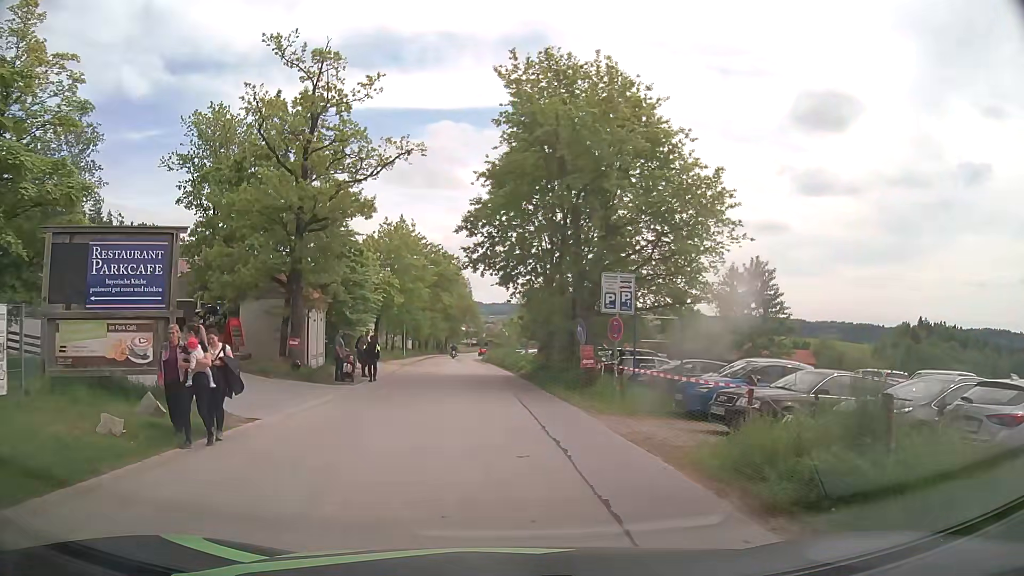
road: unclassified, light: Day
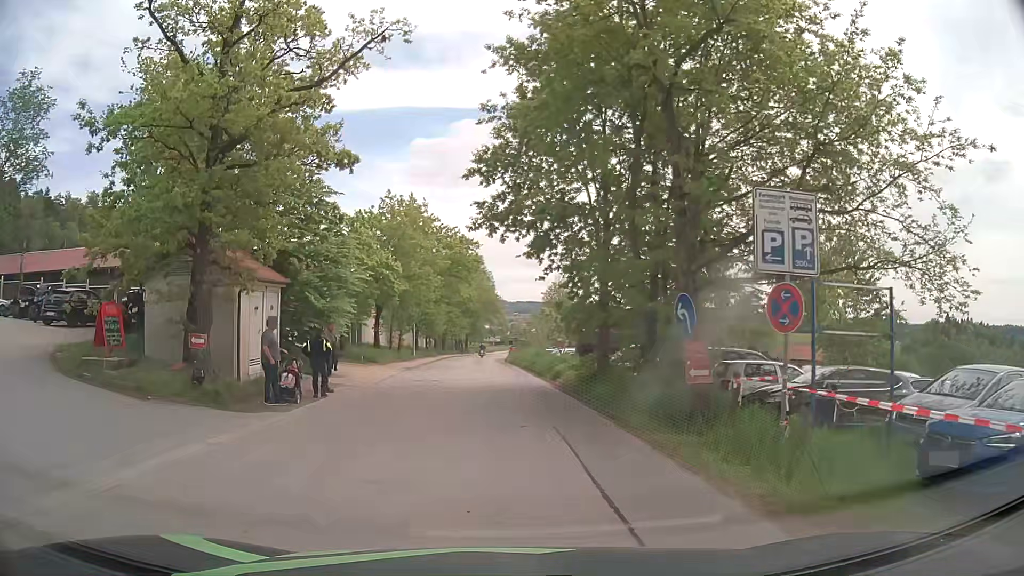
(-0.1, +9.3) m; -2°
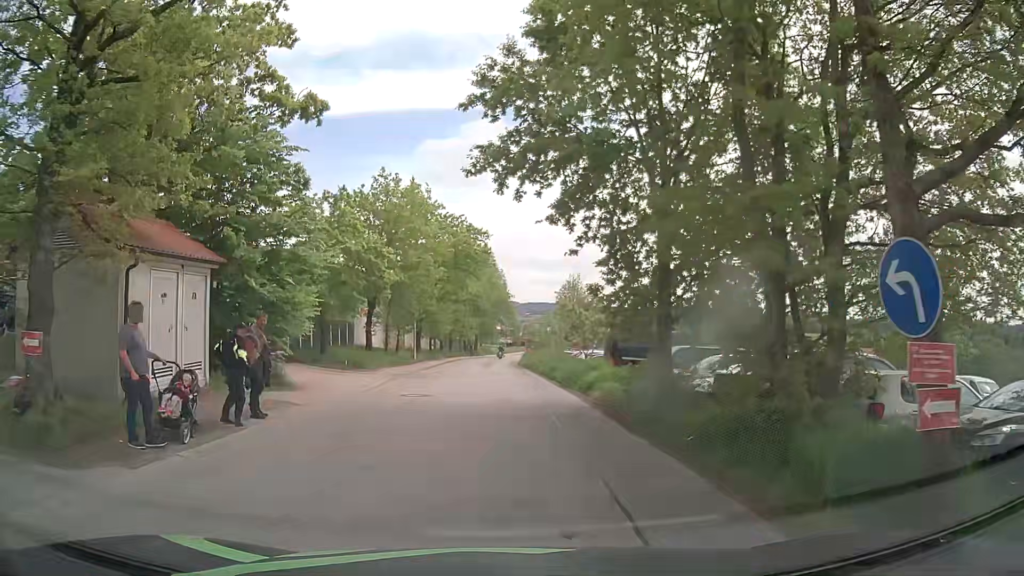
(0.0, +6.1) m; -1°
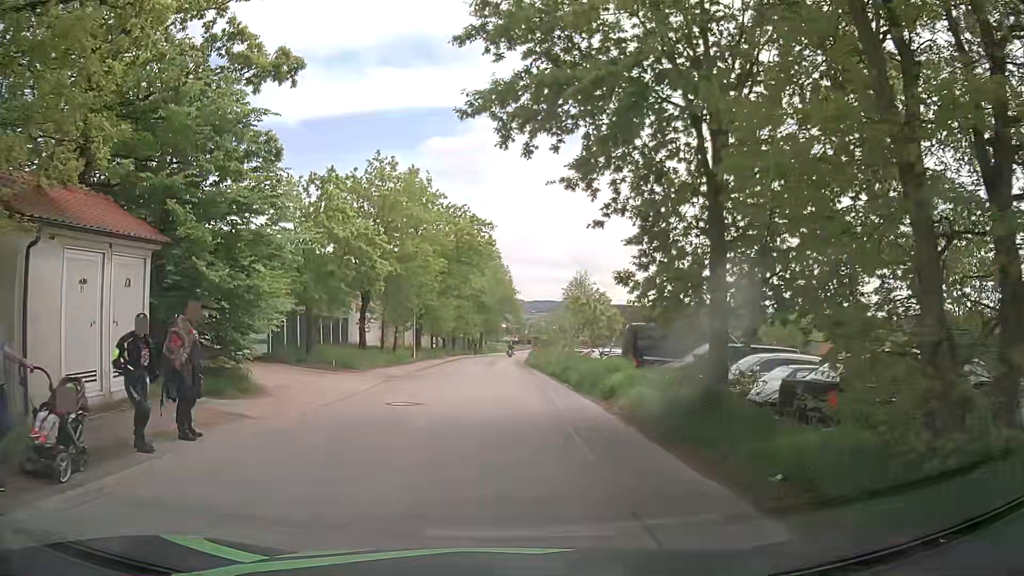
(0.0, +3.1) m; -1°
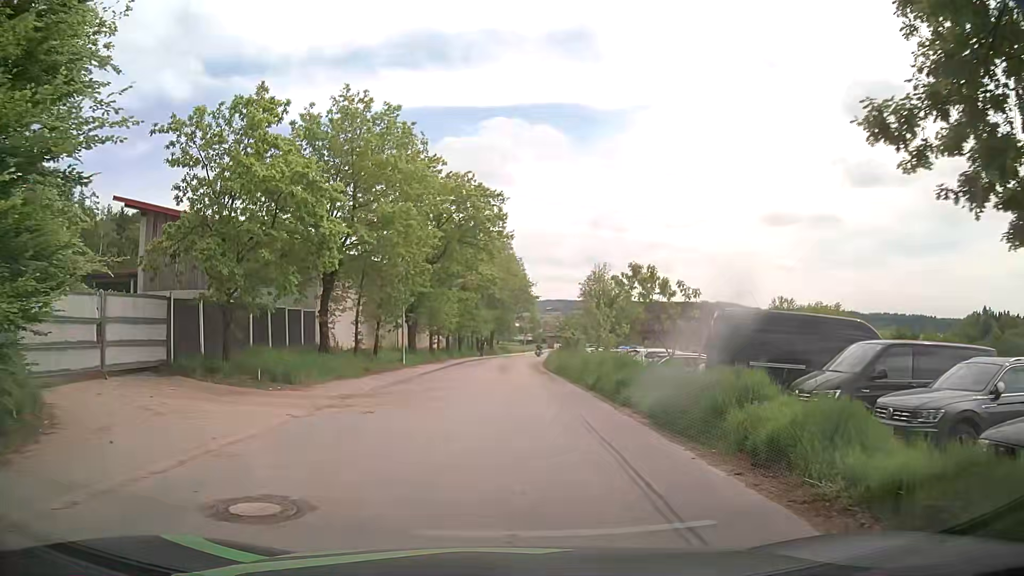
(0.0, +9.5) m; 0°
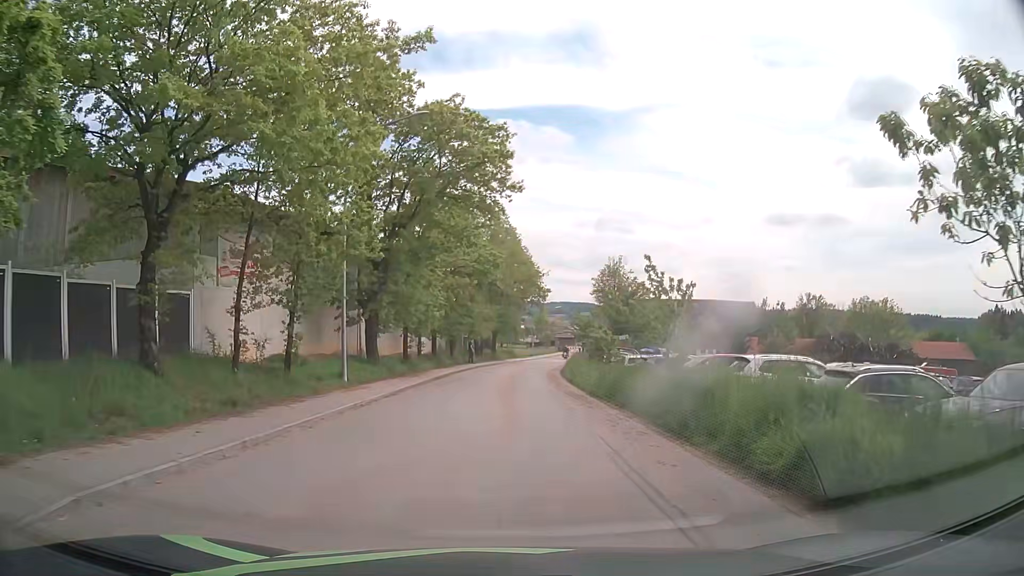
(-0.1, +13.1) m; -1°
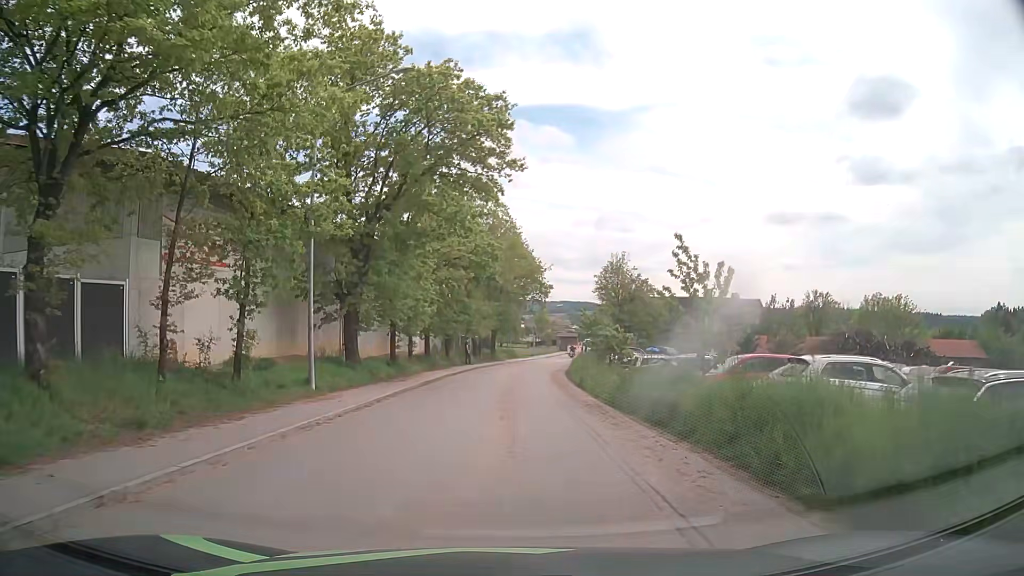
(0.0, +3.5) m; 0°
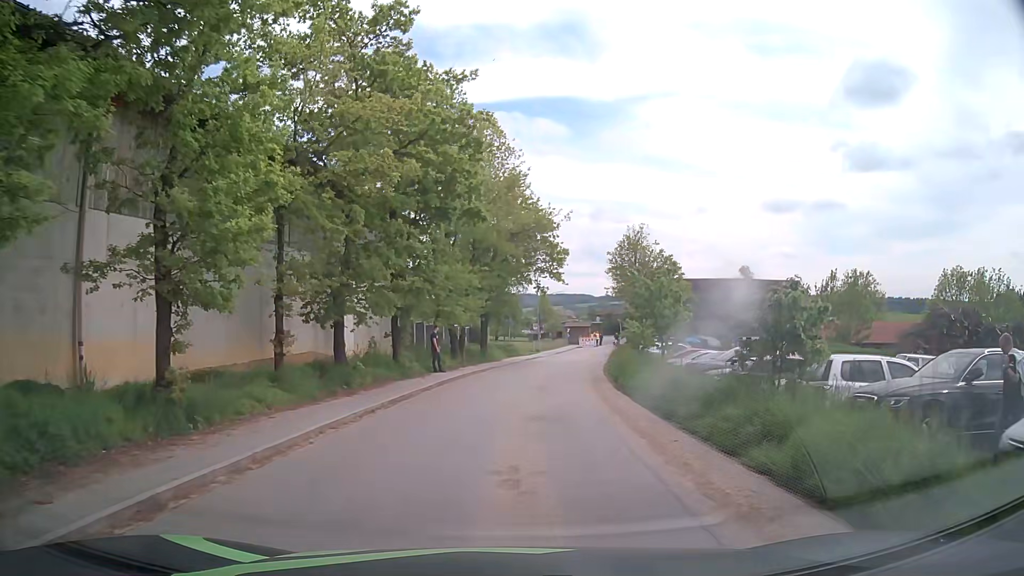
(0.0, +19.1) m; 0°
